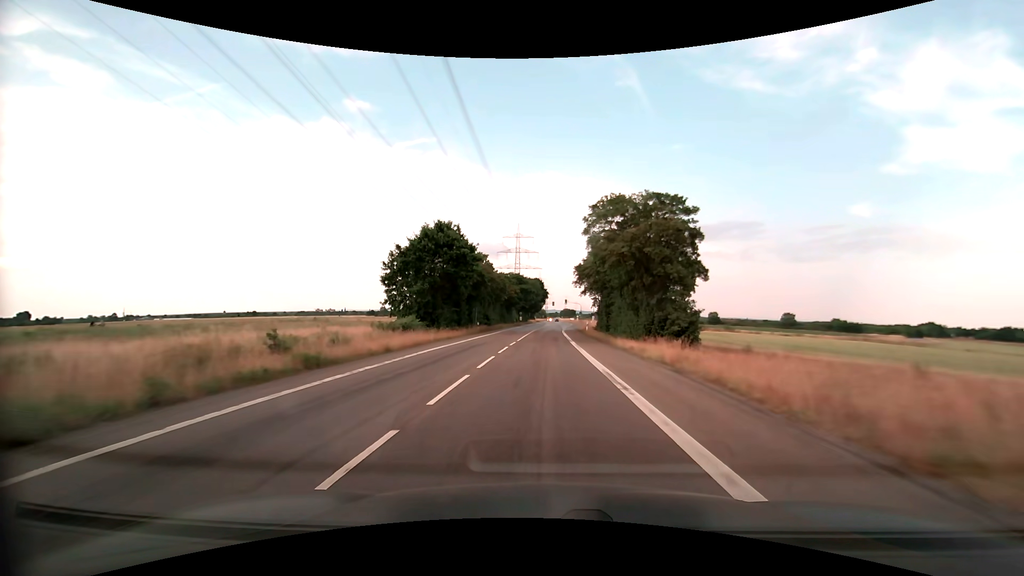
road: secondary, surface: asphalt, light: Day
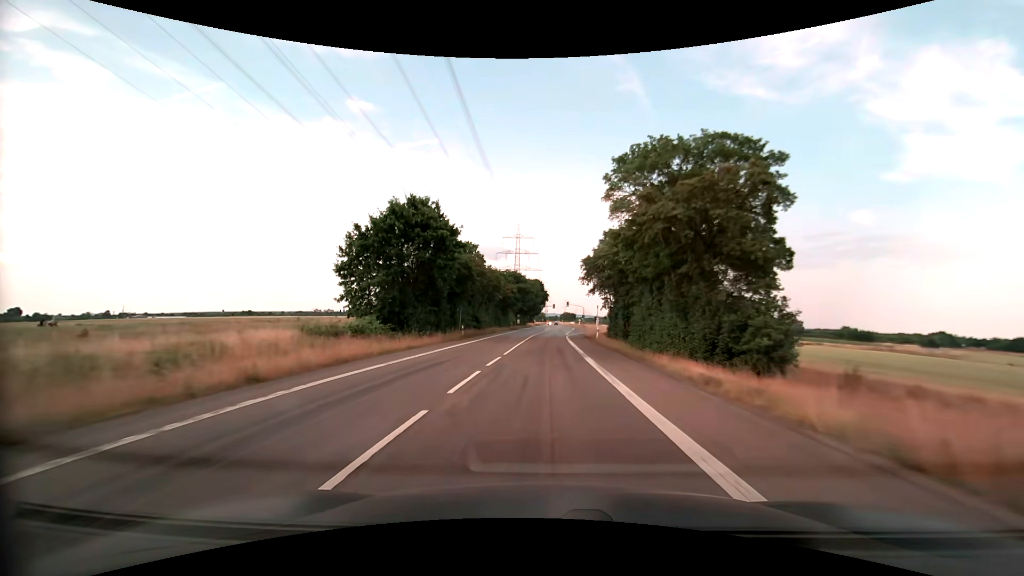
(0.0, +10.4) m; 0°
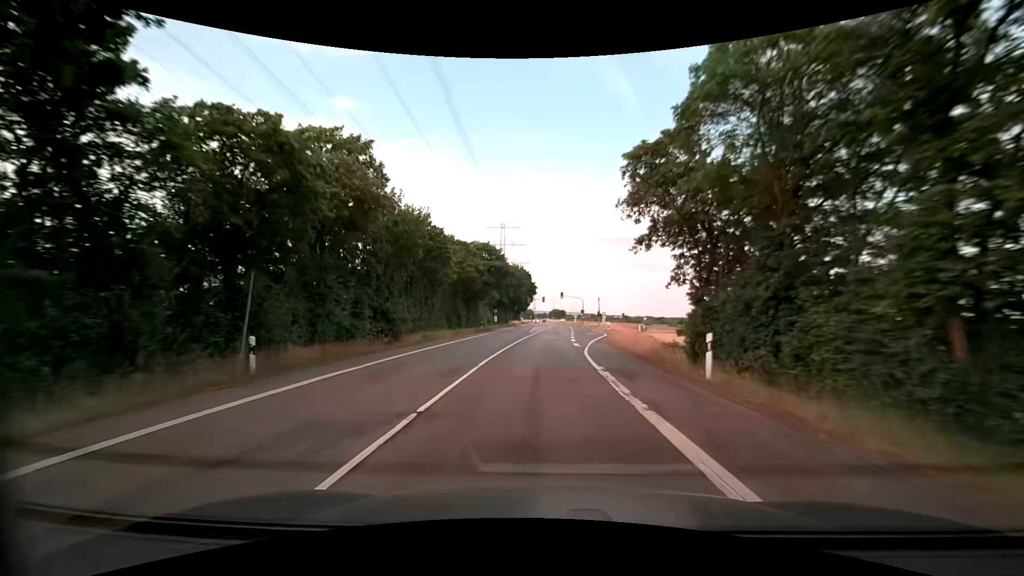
(+0.5, +31.0) m; +2°
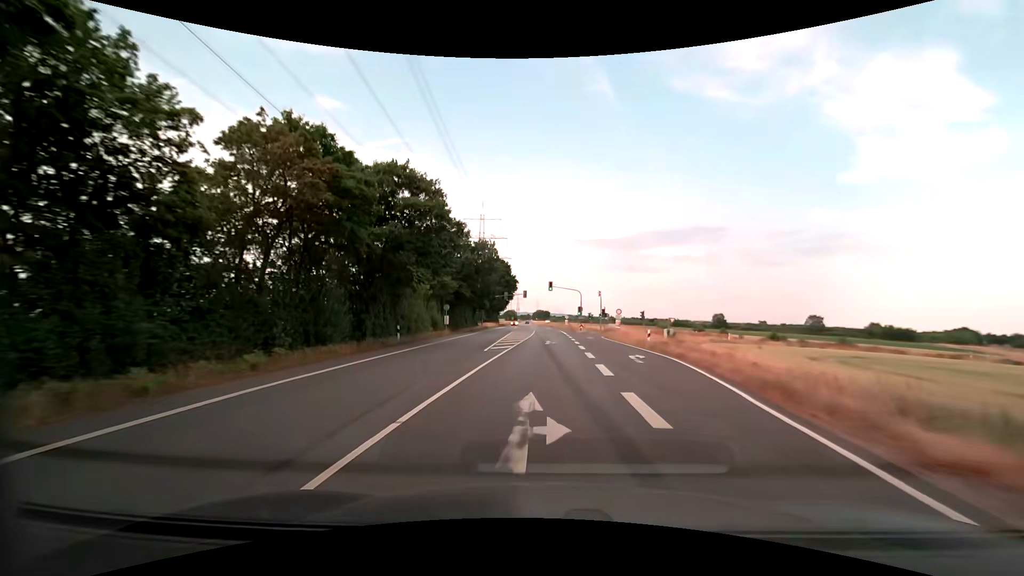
(+0.4, +30.7) m; +2°
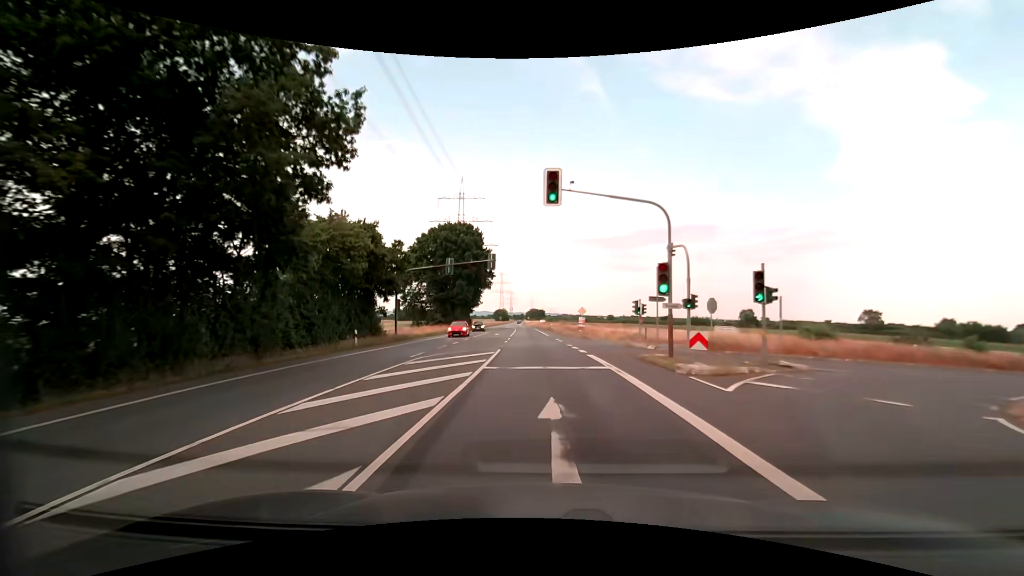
(+0.6, +51.2) m; +1°
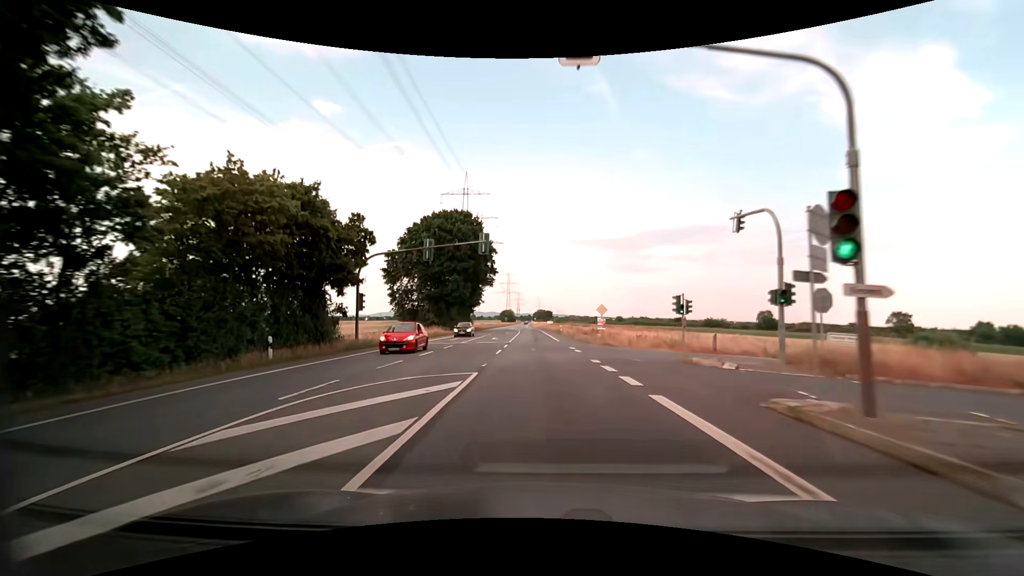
(-0.1, +10.3) m; -1°
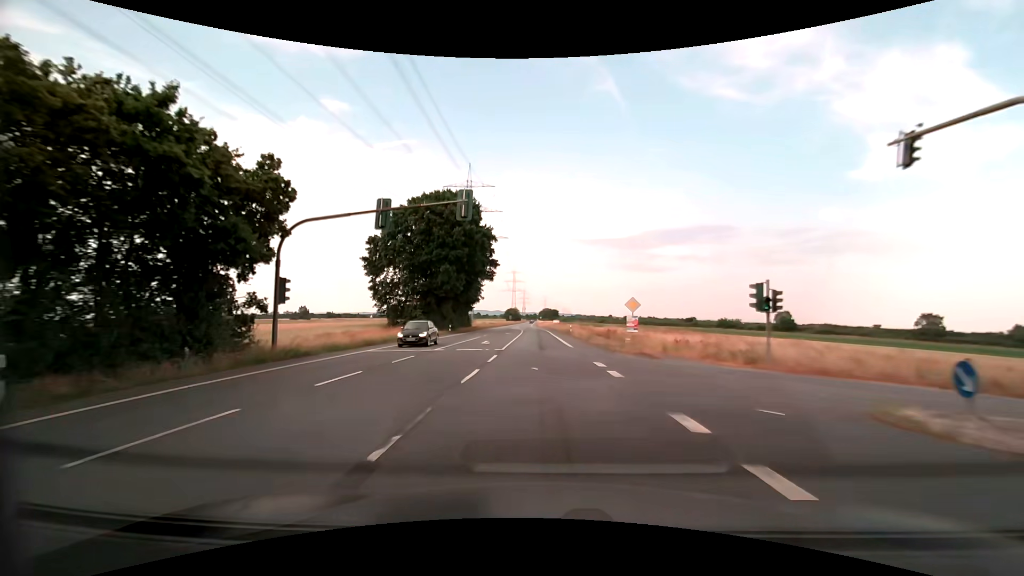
(-0.1, +10.4) m; -1°
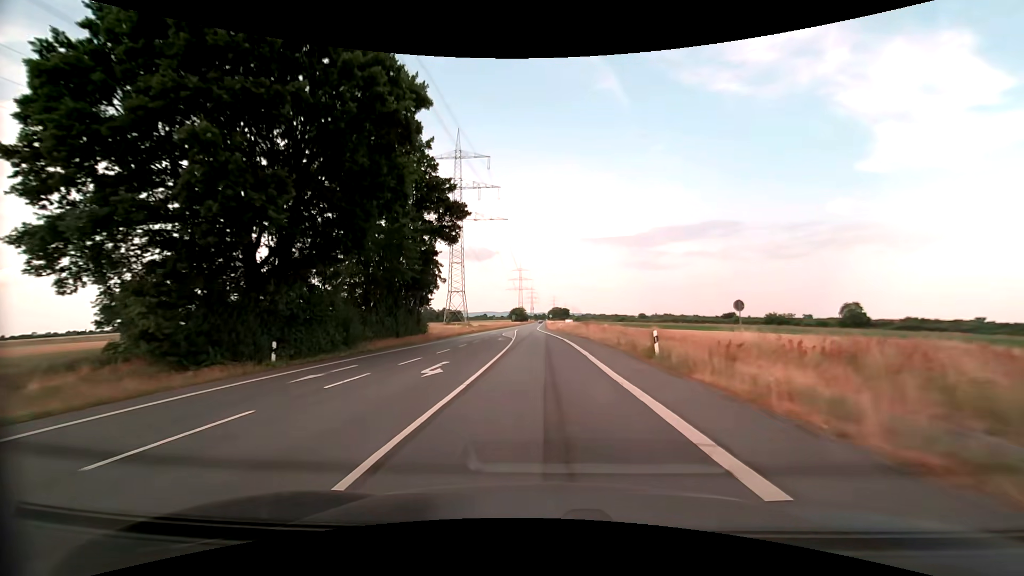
(-0.4, +41.9) m; -1°
(0, +10) (0, +20) (0, +30) (-1, +40) (-1, +50) (-2, +60) (-2, +70) (-2, +80) (-3, +90) (-3, +100) m
